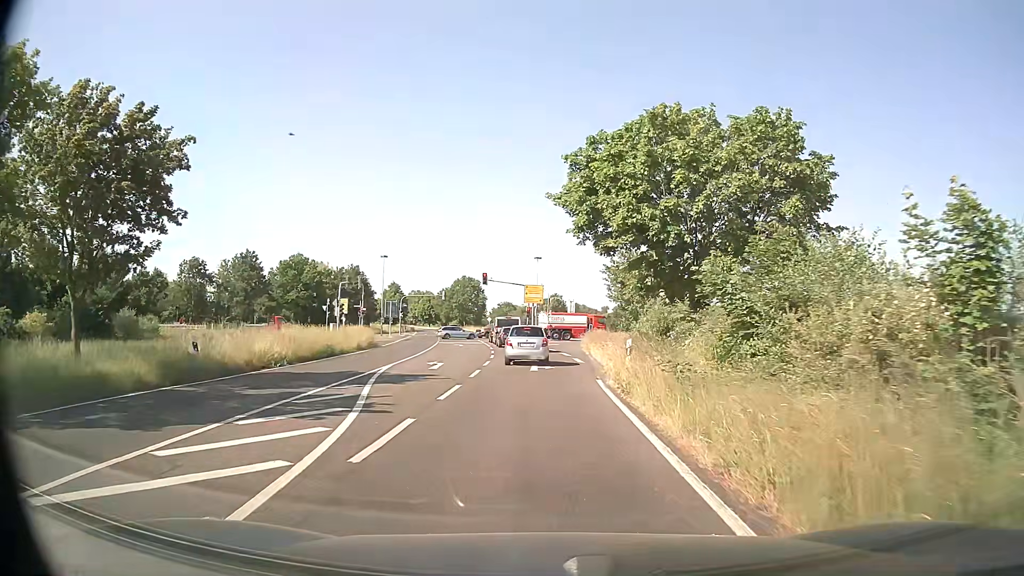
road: primary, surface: asphalt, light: Day
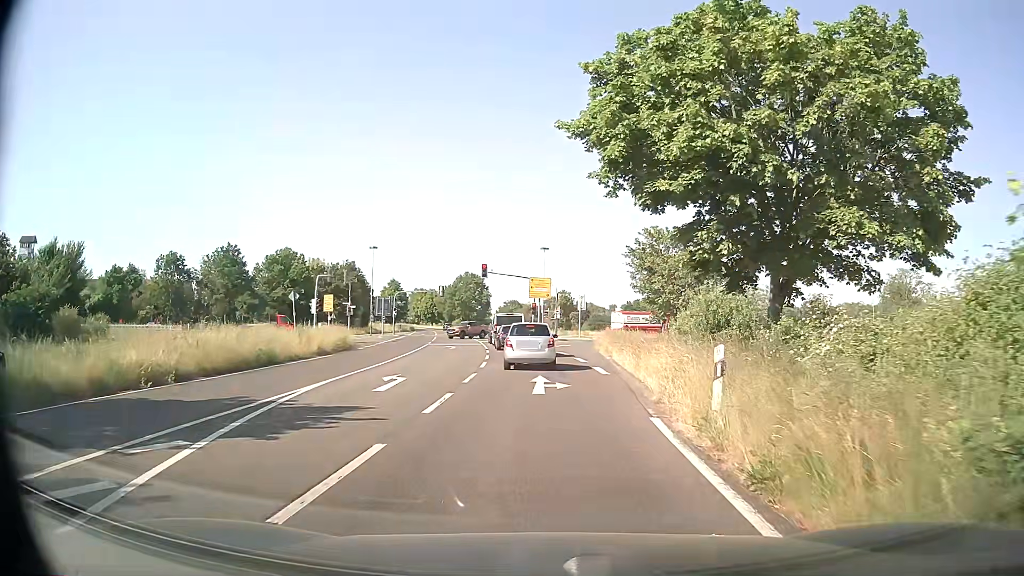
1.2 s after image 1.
(-0.1, +8.2) m; 0°
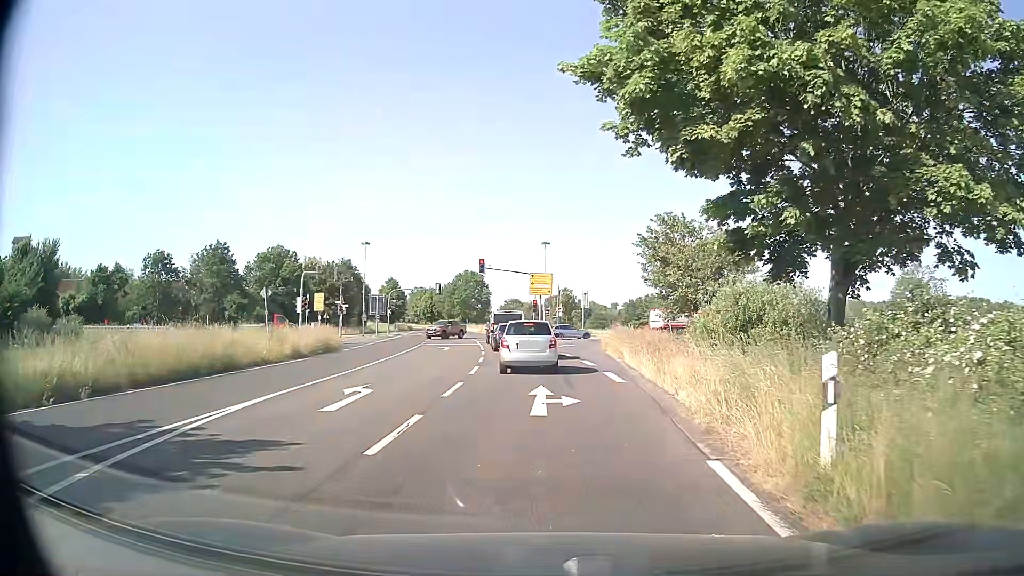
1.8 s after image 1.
(0.0, +3.6) m; -1°
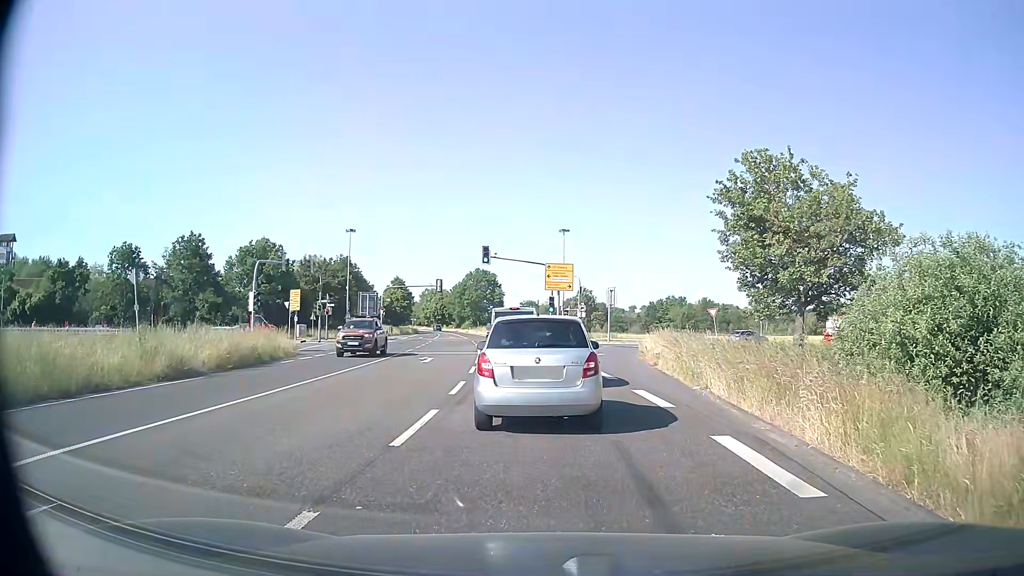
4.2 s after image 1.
(-0.1, +11.1) m; -3°
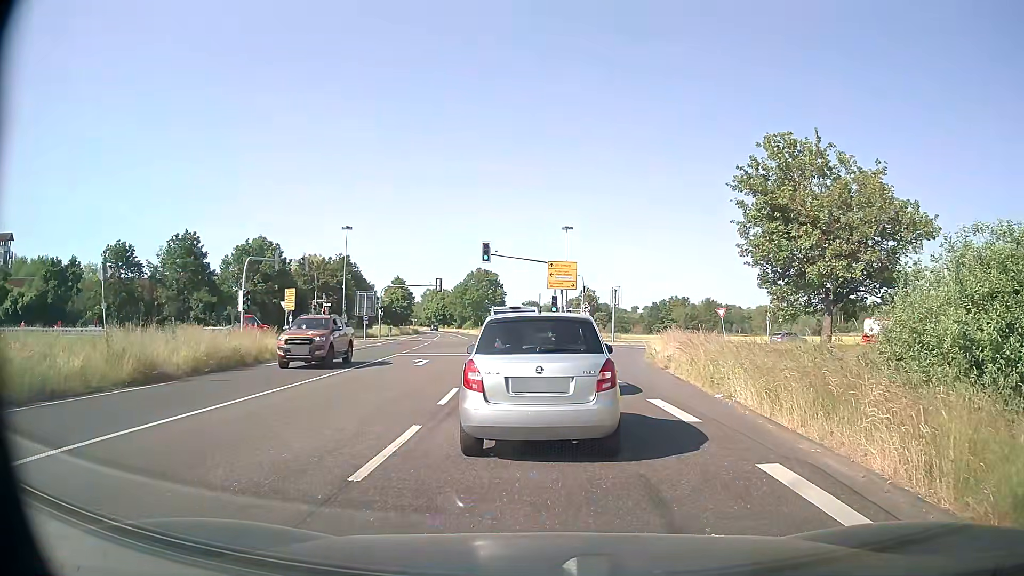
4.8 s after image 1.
(0.0, +1.7) m; -2°
